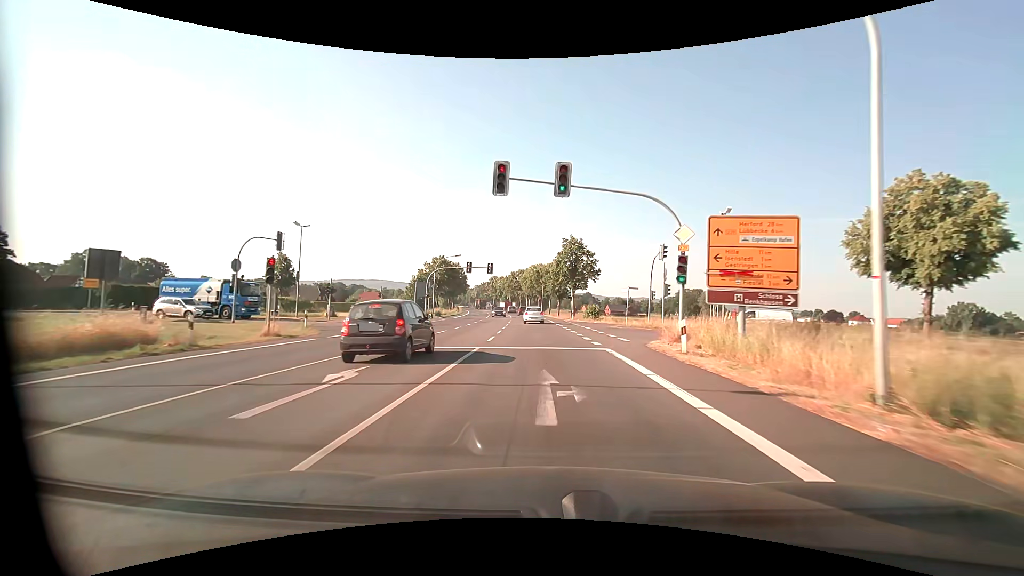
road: primary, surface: asphalt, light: Day
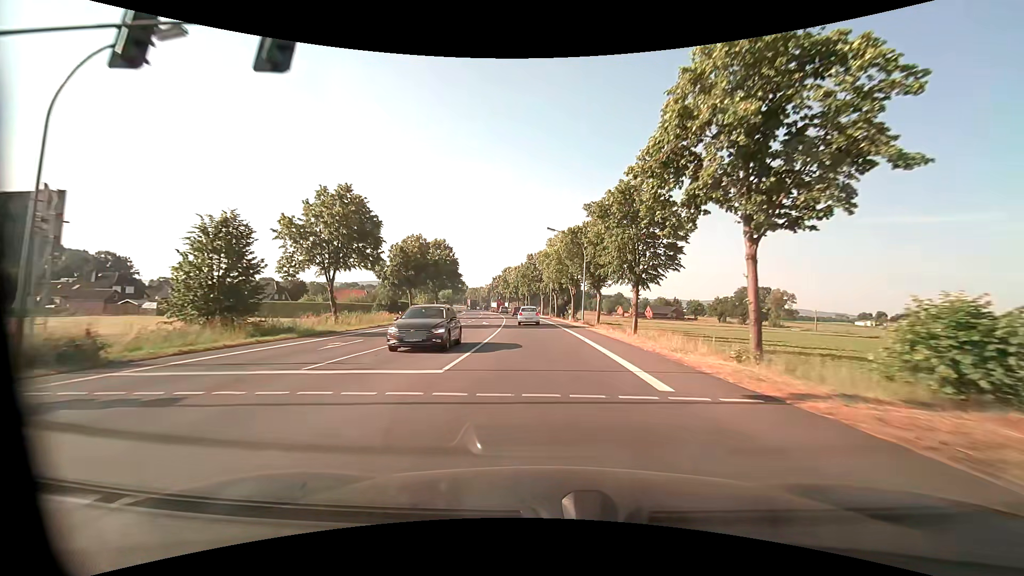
(-1.4, +51.7) m; -3°
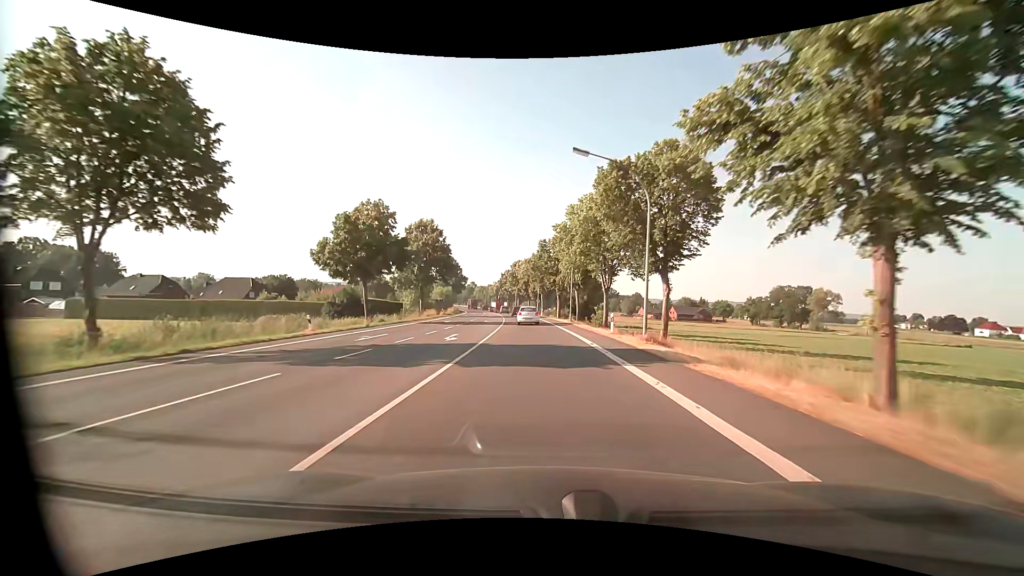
(-0.3, +20.8) m; -2°
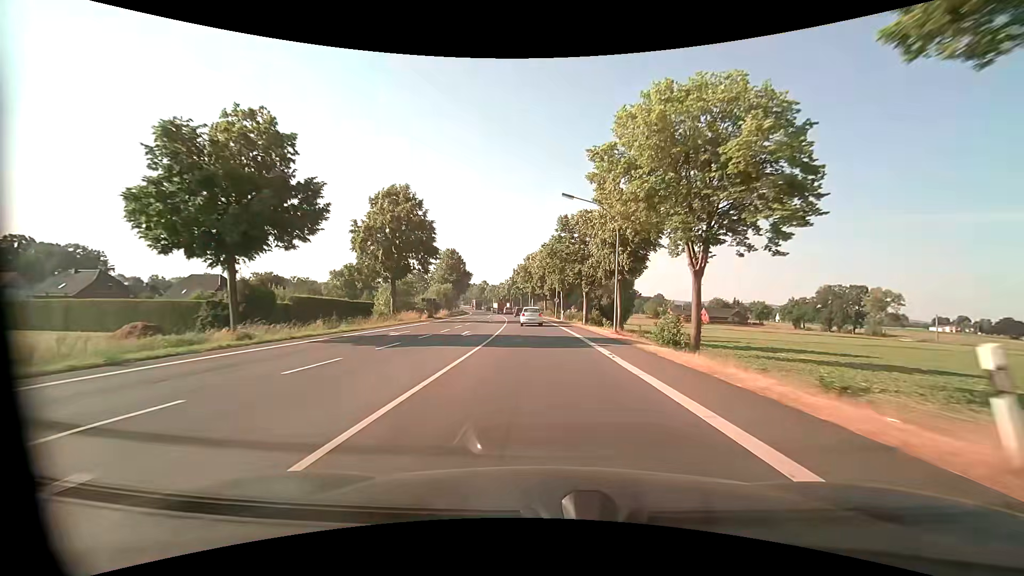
(-0.4, +21.1) m; -2°
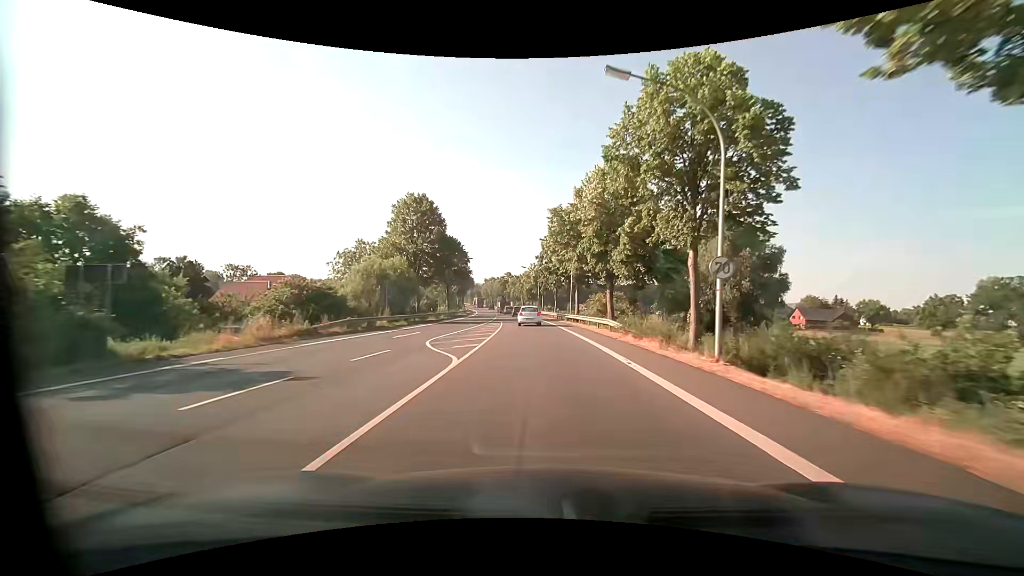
(-1.9, +52.8) m; -4°
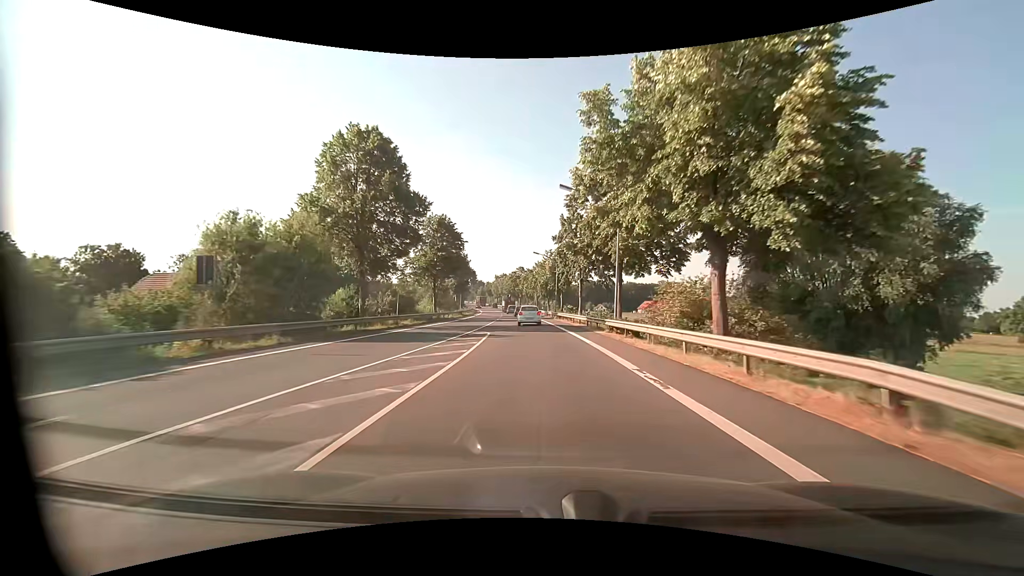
(-0.3, +21.3) m; -2°
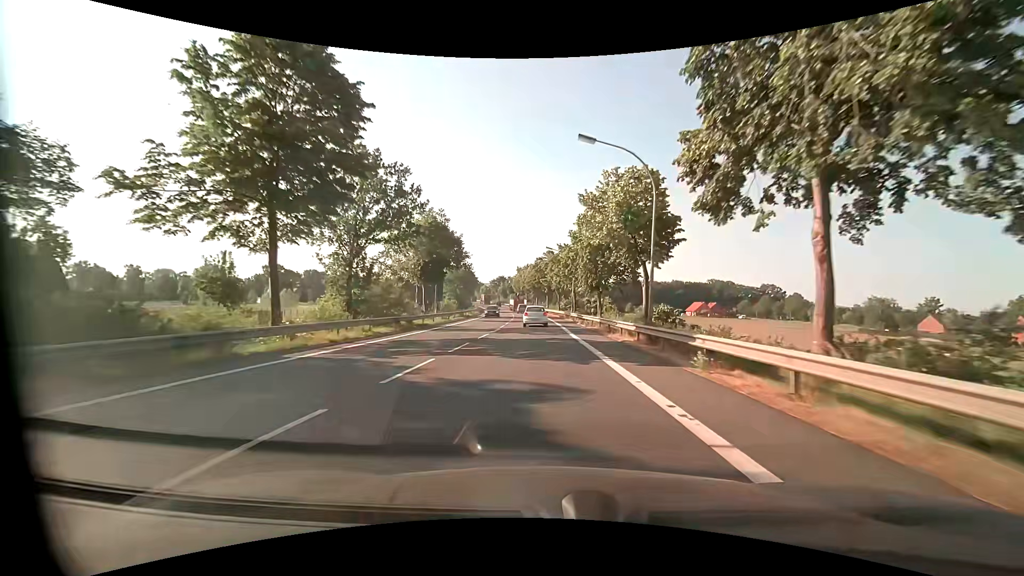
(-1.4, +42.5) m; -3°
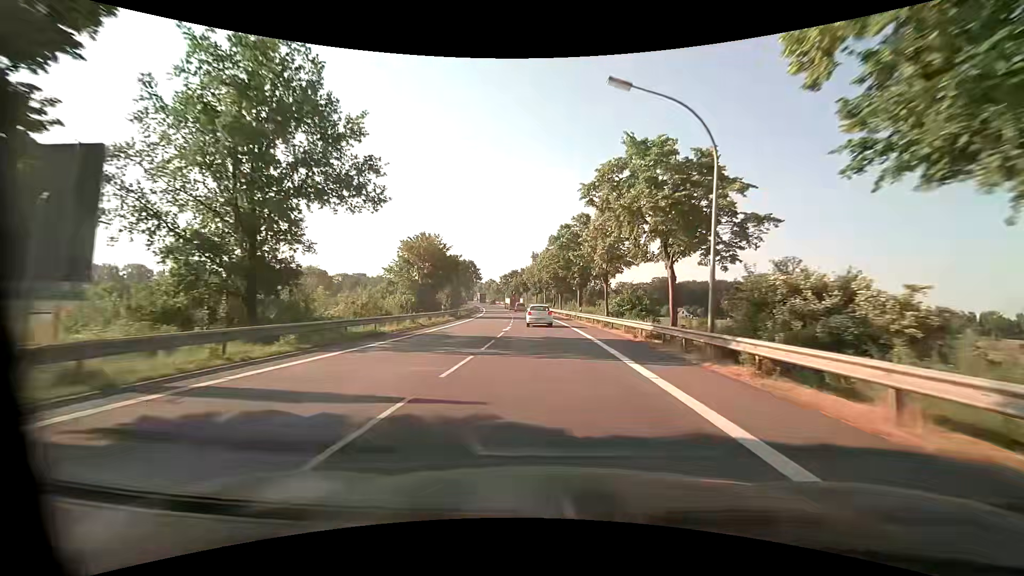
(-1.3, +41.4) m; -3°
(0, +10) (0, +20) (0, +30) (-1, +40) (-1, +50) (-2, +60) (-3, +70) (-4, +80) (-5, +90) (-6, +100) m
